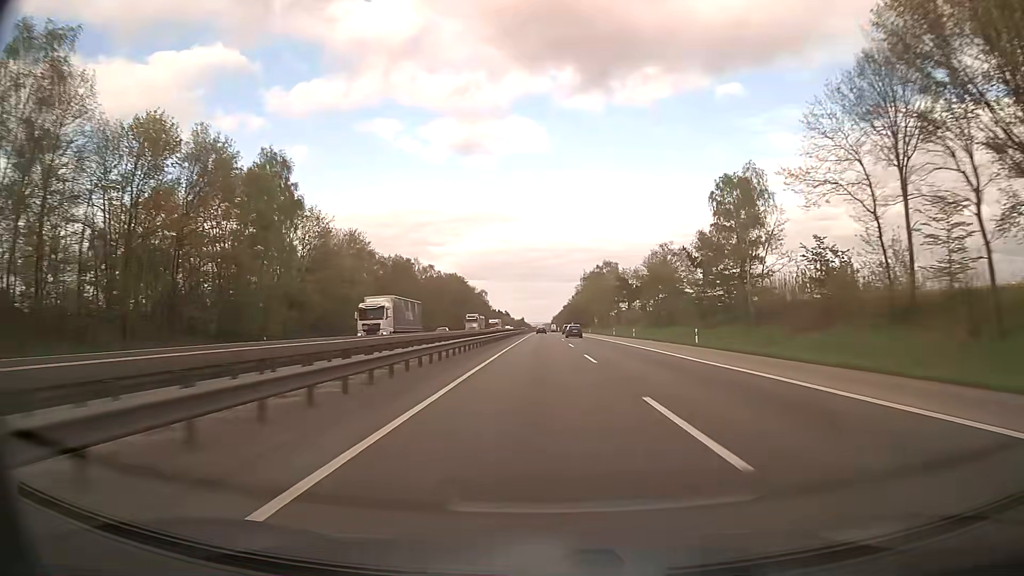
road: motorway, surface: asphalt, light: Day
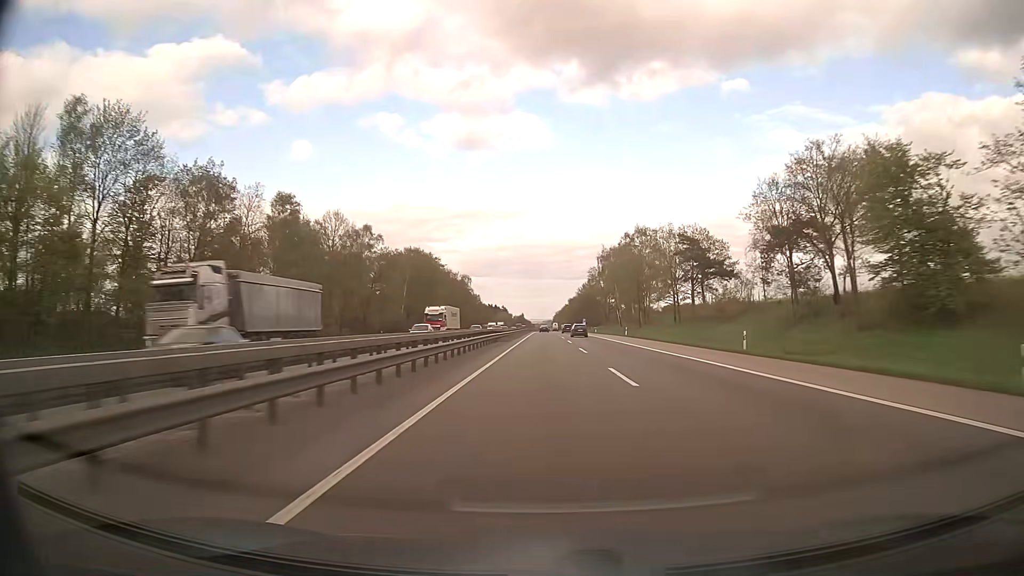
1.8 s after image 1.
(-0.1, +62.0) m; 0°
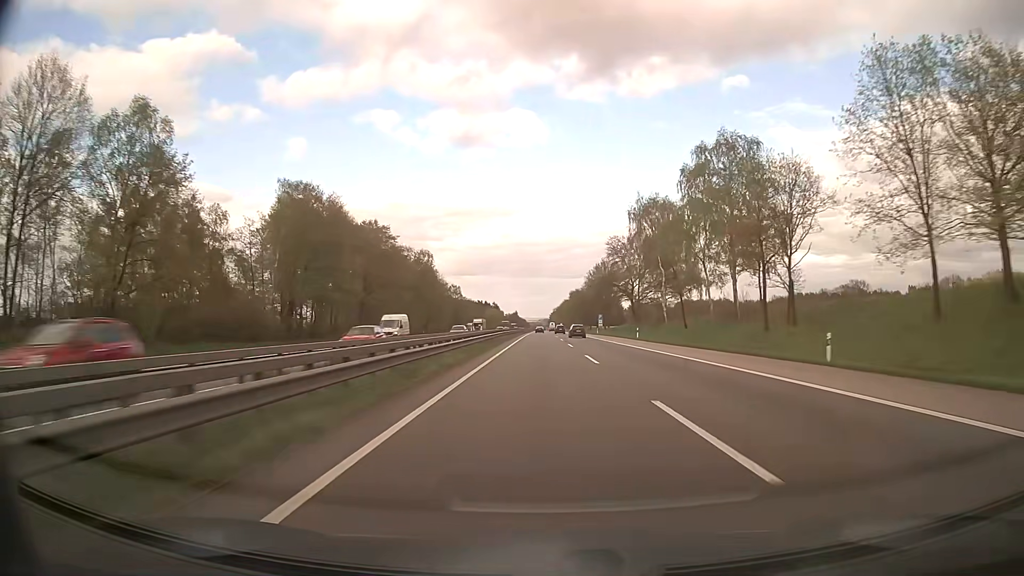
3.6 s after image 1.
(+0.3, +62.0) m; 0°
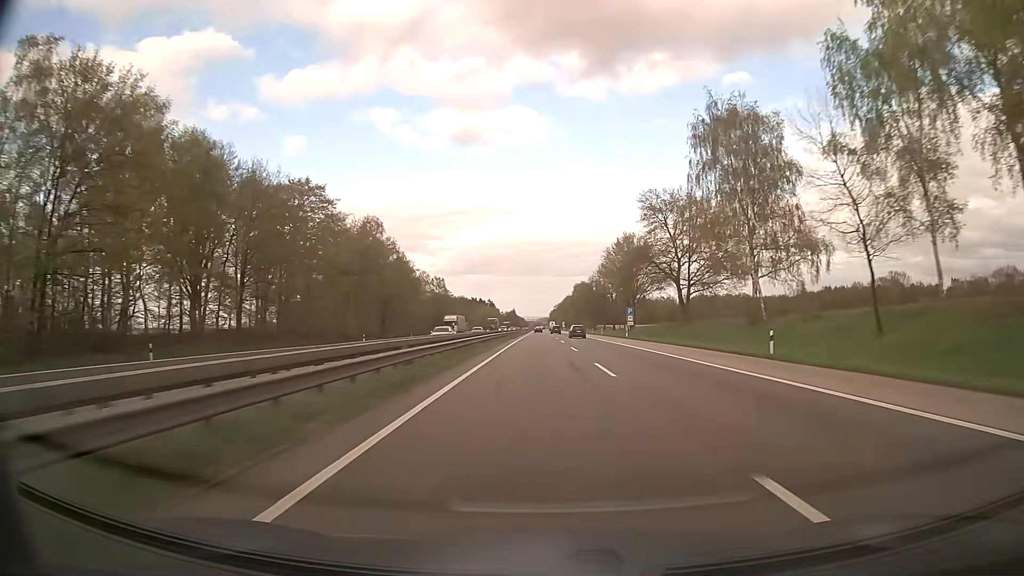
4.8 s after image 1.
(-0.1, +41.4) m; 0°
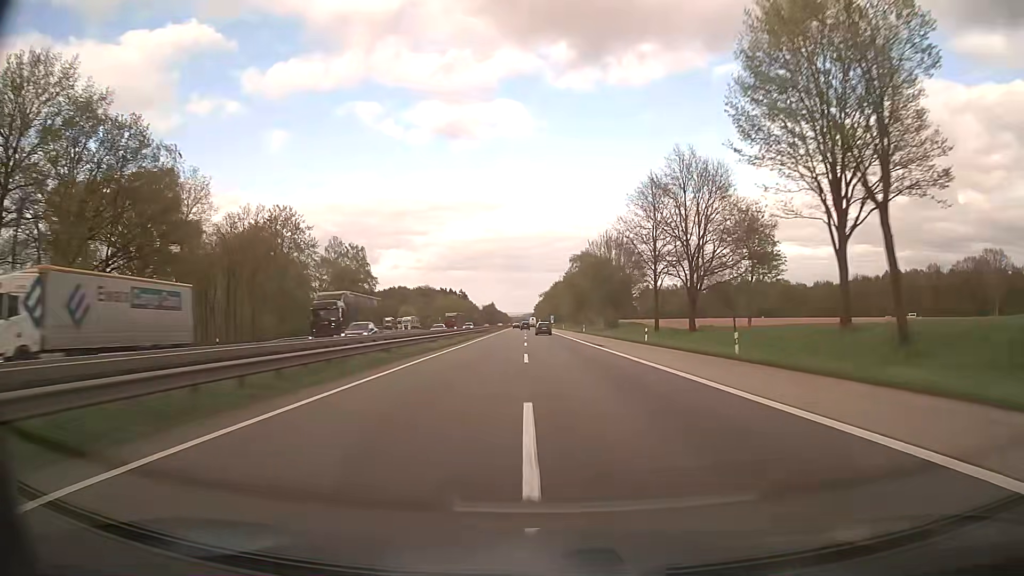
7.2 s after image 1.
(+1.6, +82.7) m; +1°
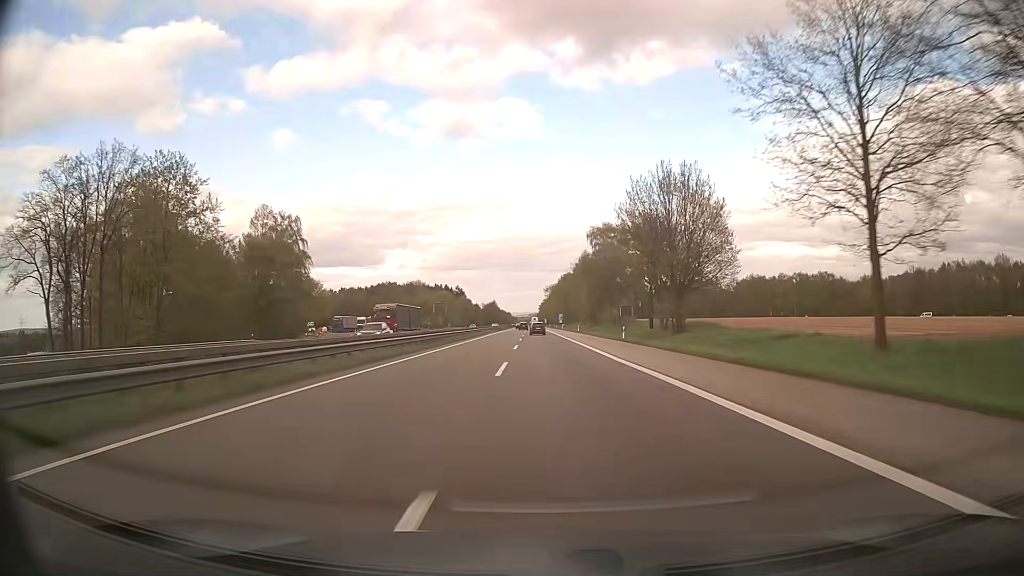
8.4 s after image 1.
(-0.2, +41.4) m; 0°
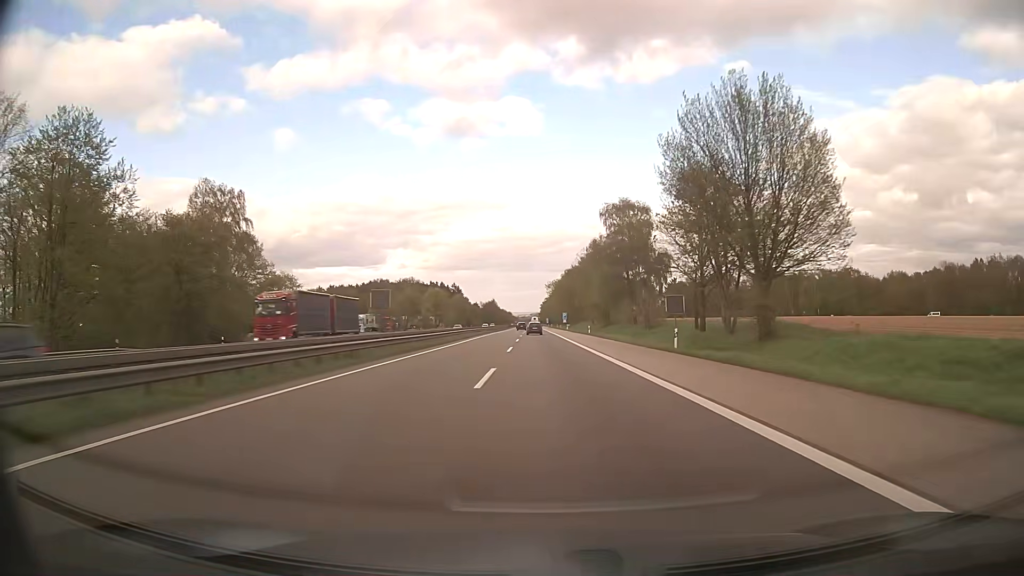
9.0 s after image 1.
(-0.1, +20.7) m; 0°
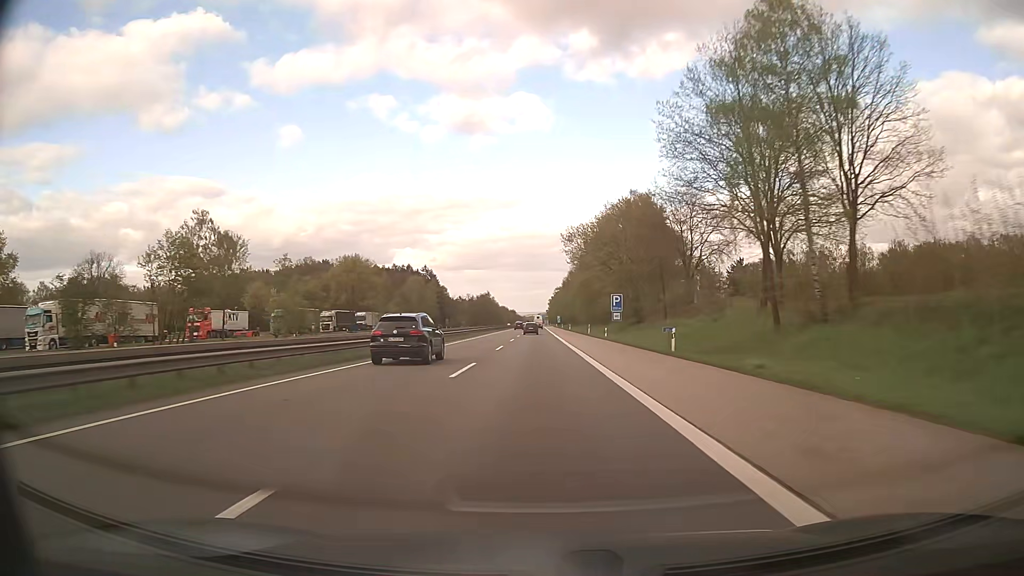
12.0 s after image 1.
(-0.5, +103.3) m; -1°
(0, +10) (0, +20) (0, +30) (0, +40) (0, +50) (0, +60) (0, +70) (0, +80) (-1, +90) (-1, +100) m
